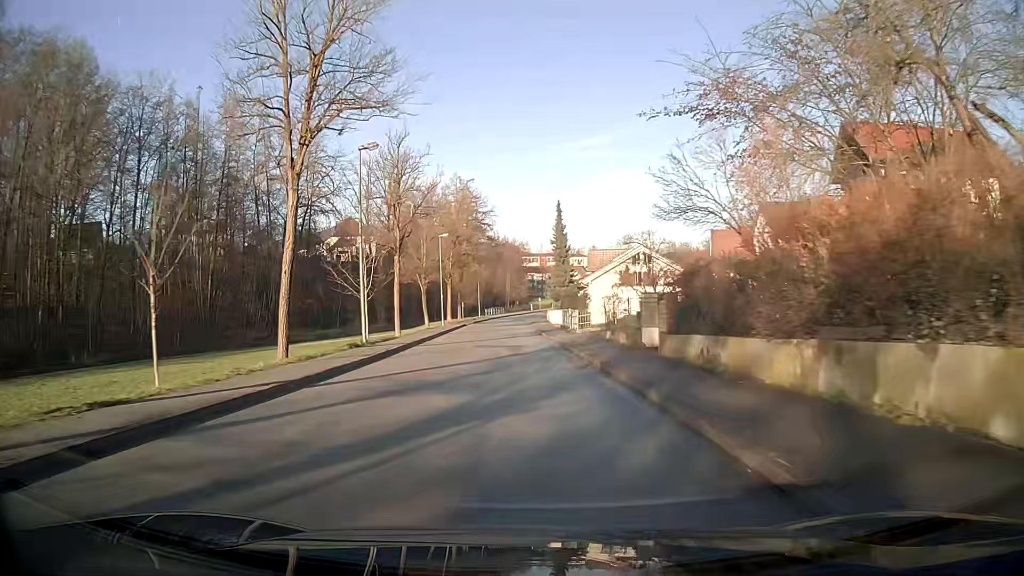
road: unclassified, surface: asphalt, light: Day
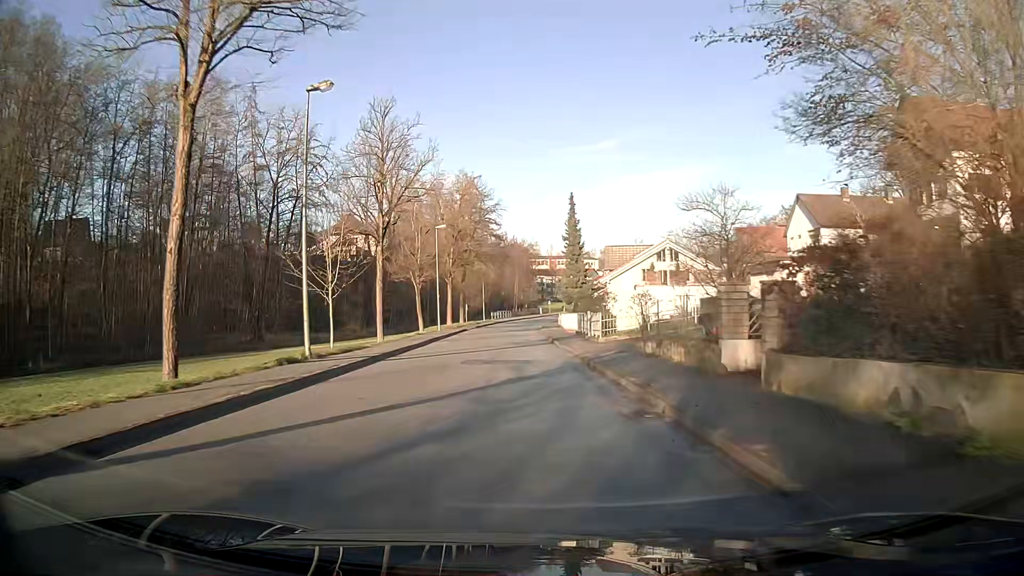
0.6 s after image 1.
(-0.1, +7.7) m; -1°
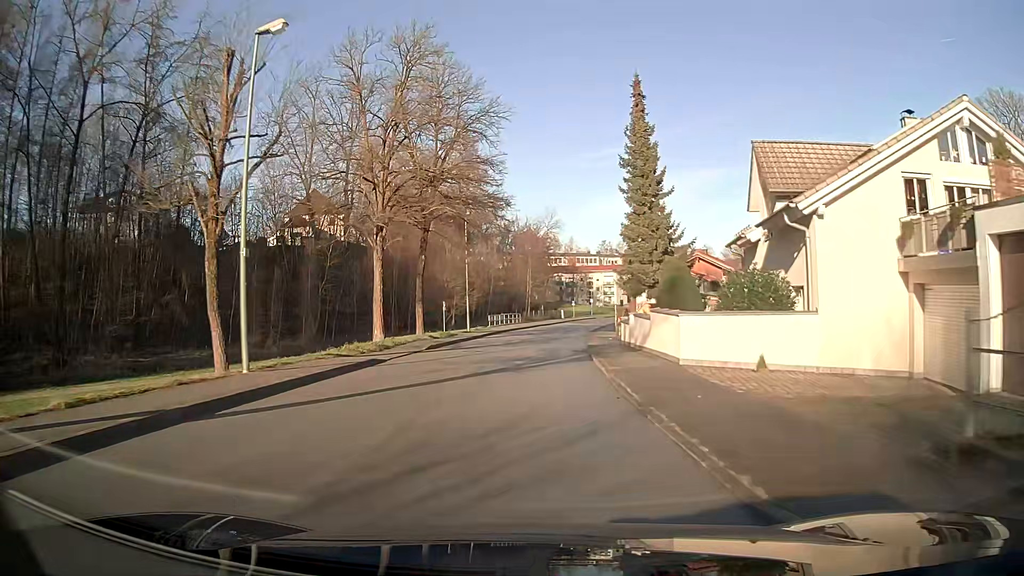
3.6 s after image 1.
(-0.6, +37.4) m; -1°
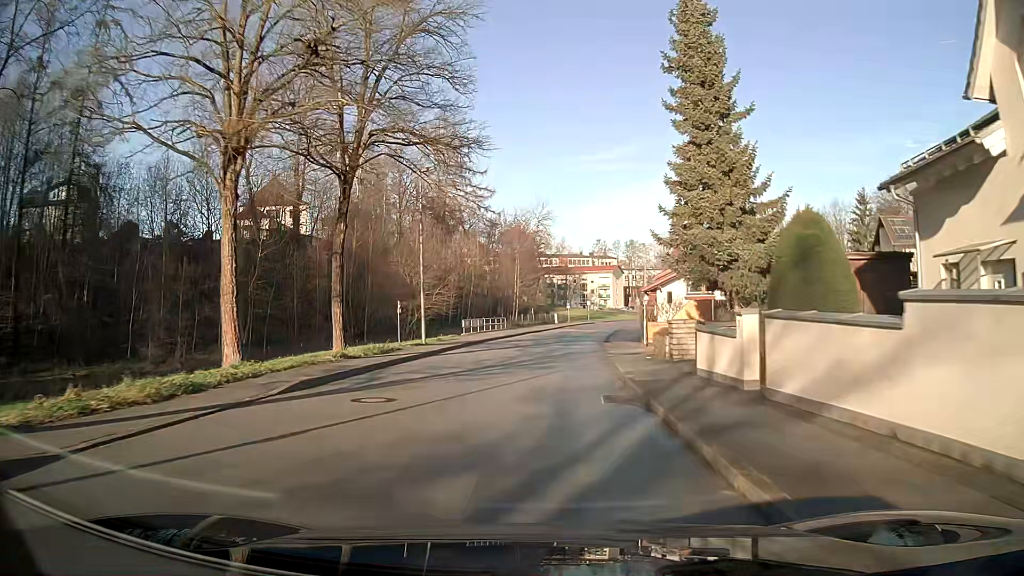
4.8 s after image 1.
(+0.2, +14.7) m; +1°
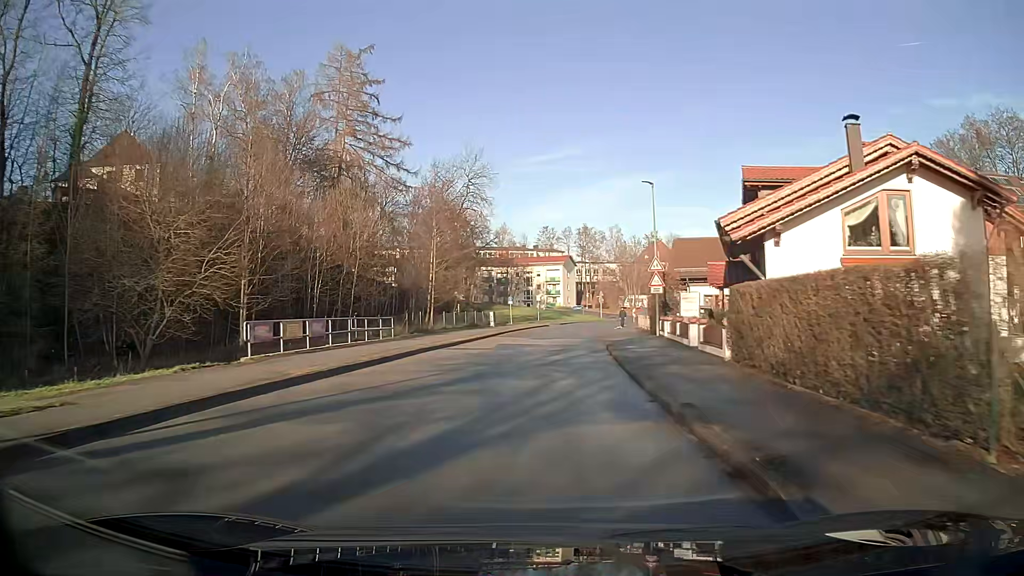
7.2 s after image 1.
(+1.3, +30.0) m; +5°
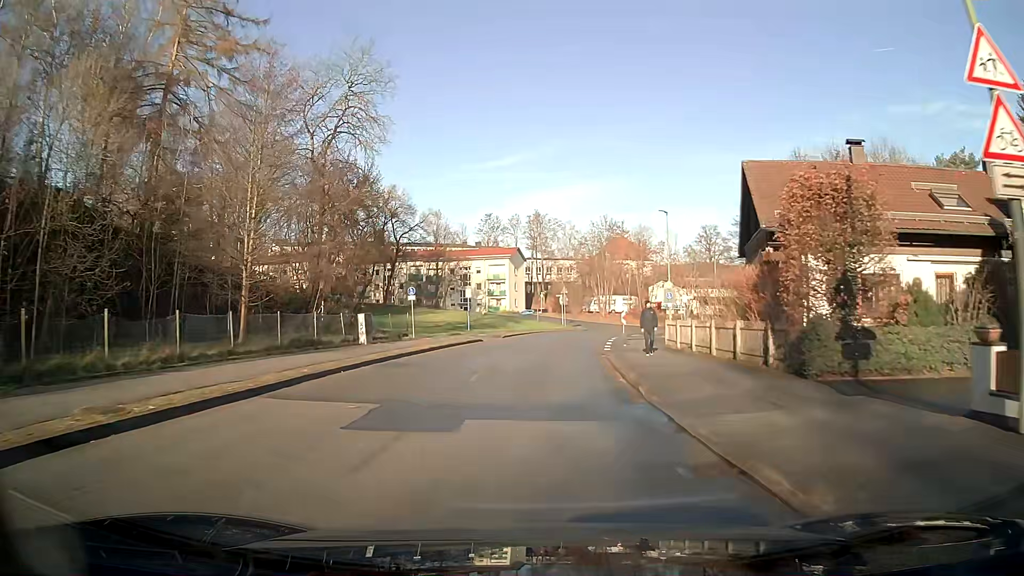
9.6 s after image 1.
(+1.2, +29.9) m; +4°
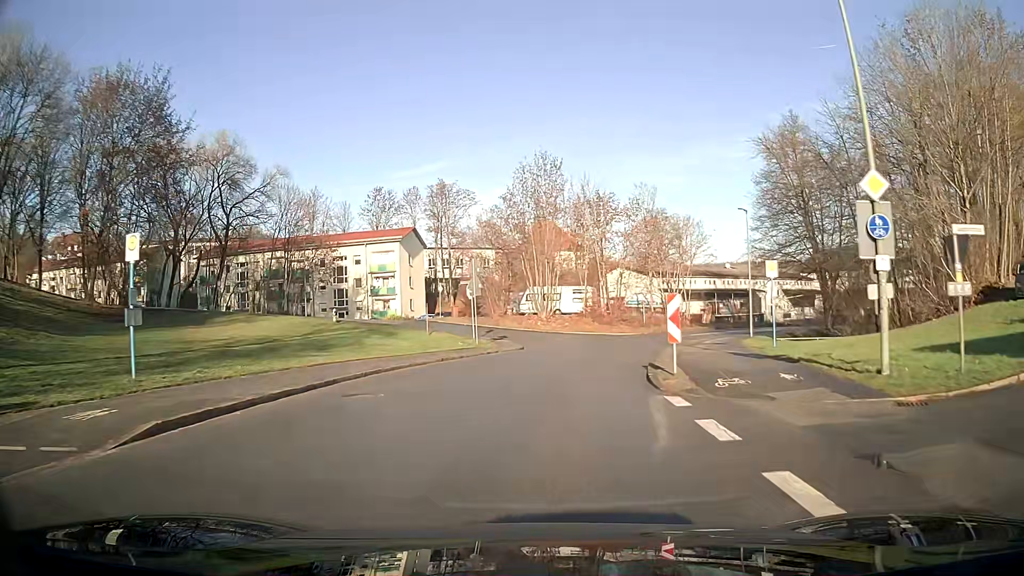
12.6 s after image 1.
(+1.9, +34.6) m; +7°
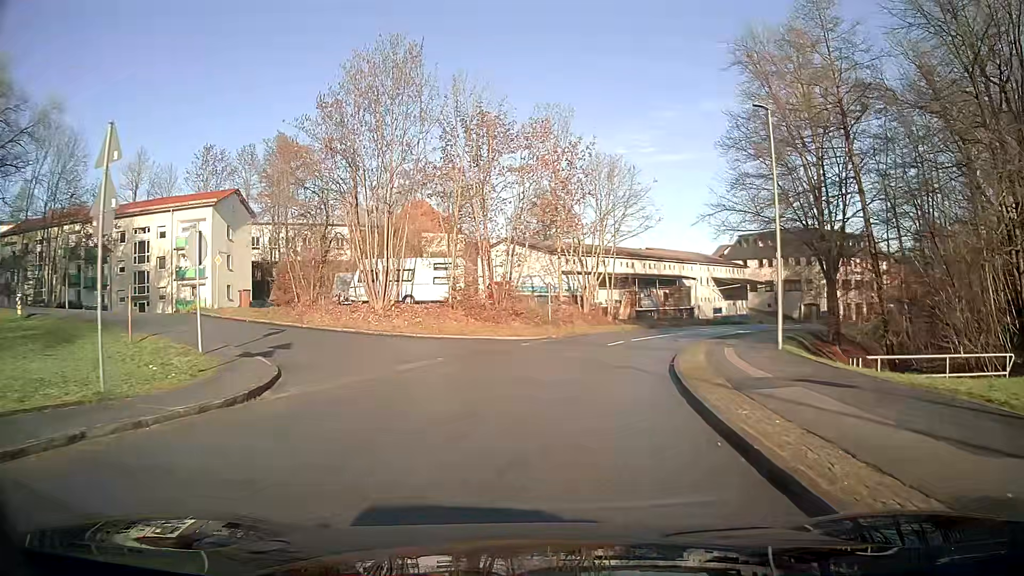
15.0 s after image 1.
(+2.0, +21.4) m; +11°
(+1, +10) (+1, +20) (-8, +24) (-17, +27) (-23, +35) (-24, +45) (-20, +54) (-15, +63) (-9, +71) (-4, +79) m
